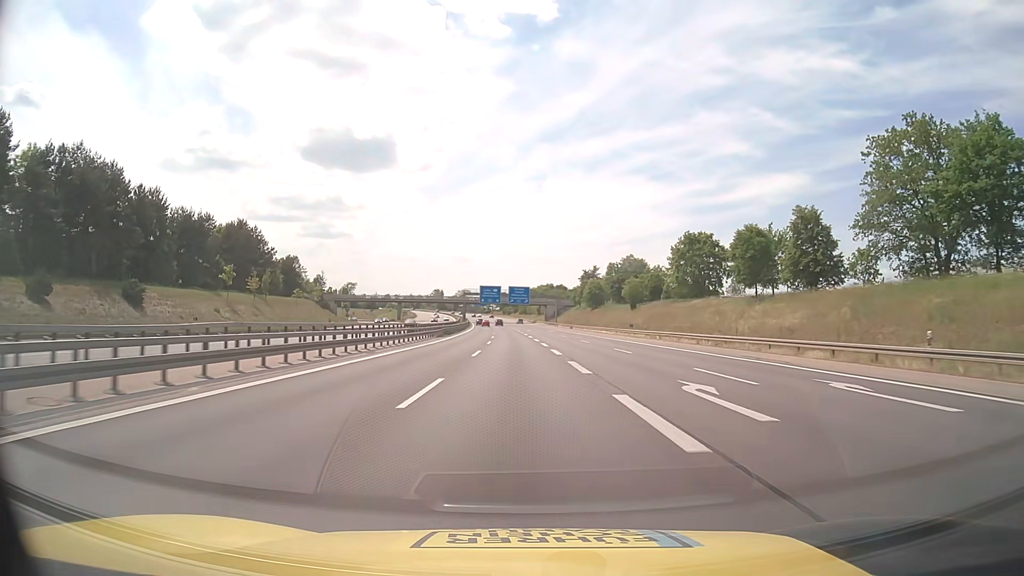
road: motorway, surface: asphalt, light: Day
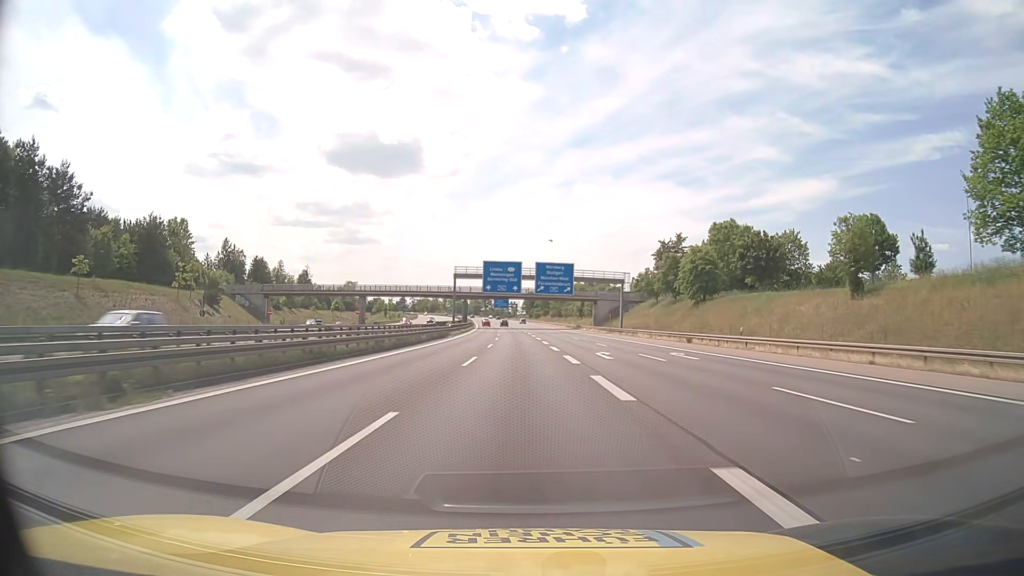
(-1.8, +78.9) m; -2°
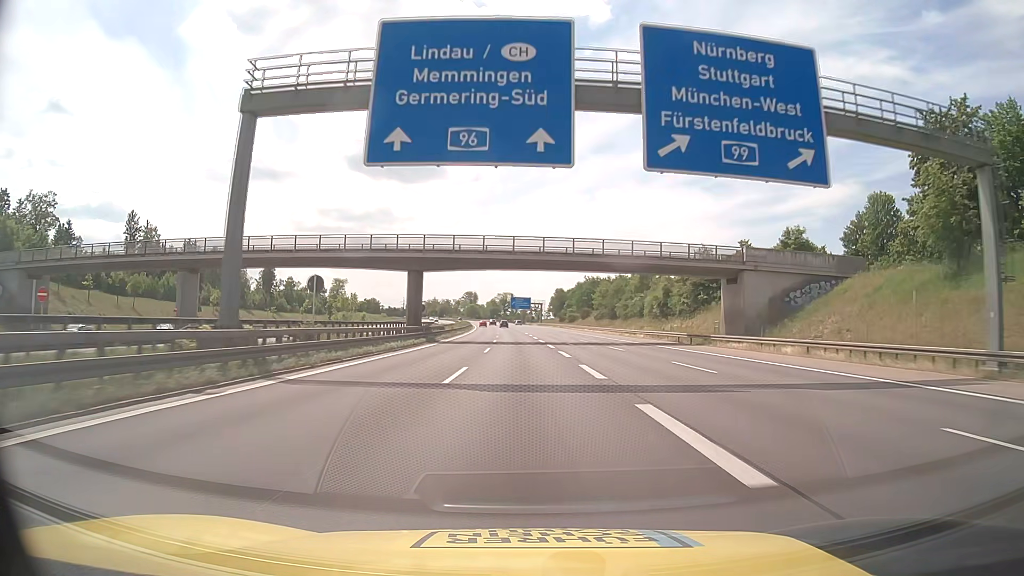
(-1.5, +78.8) m; -2°
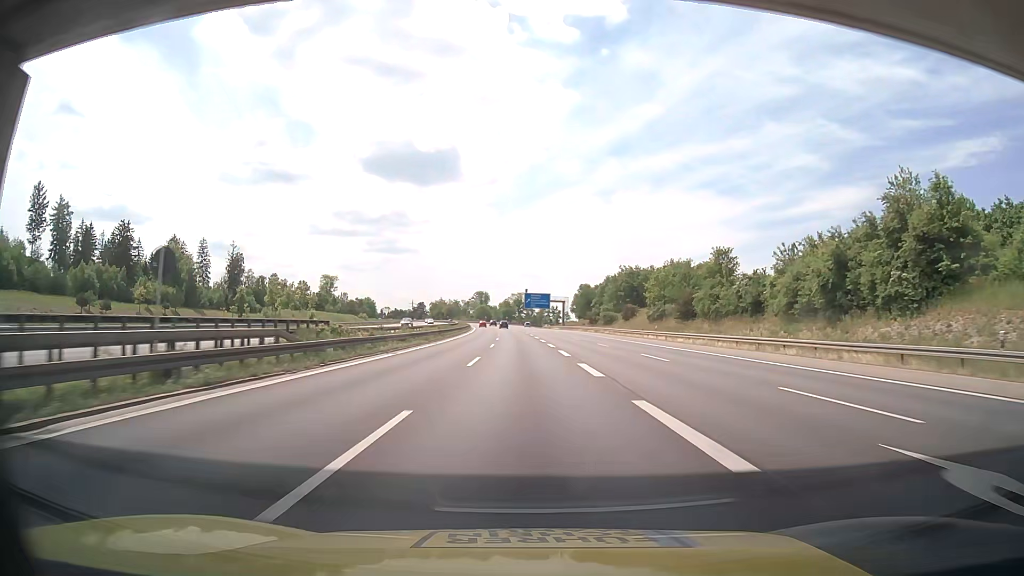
(-0.7, +47.3) m; -1°
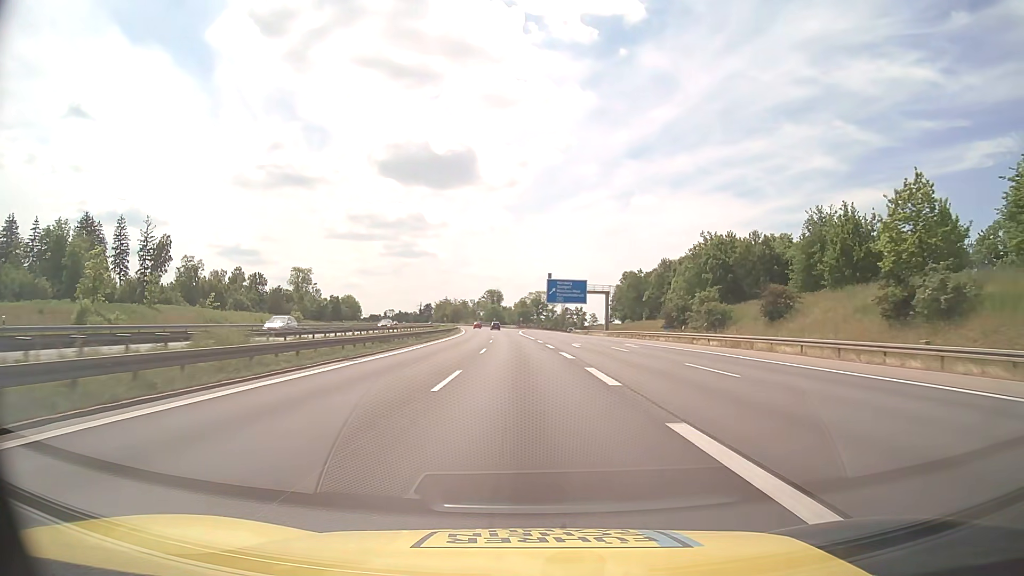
(-1.1, +63.1) m; -2°
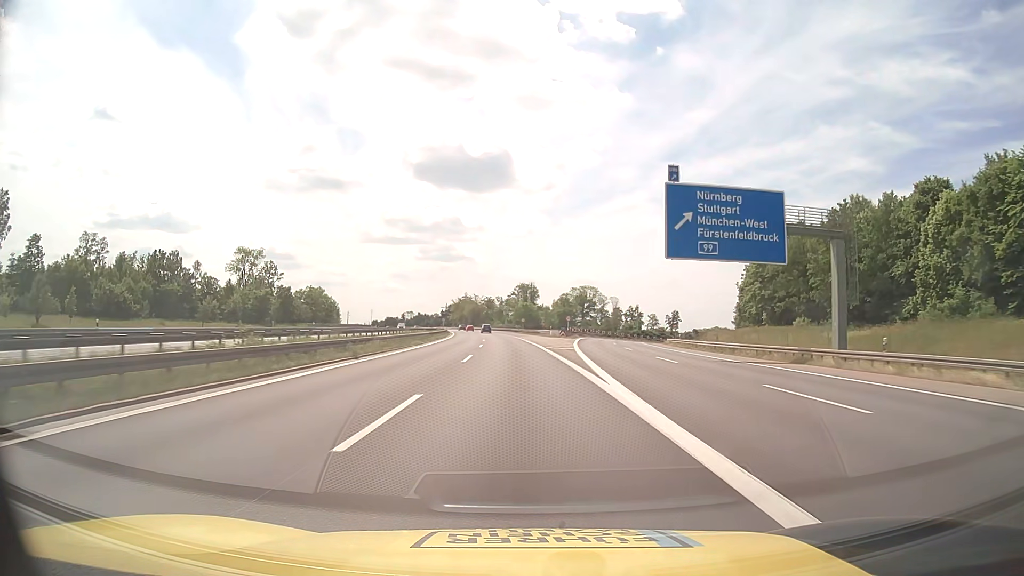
(-1.9, +78.9) m; -3°
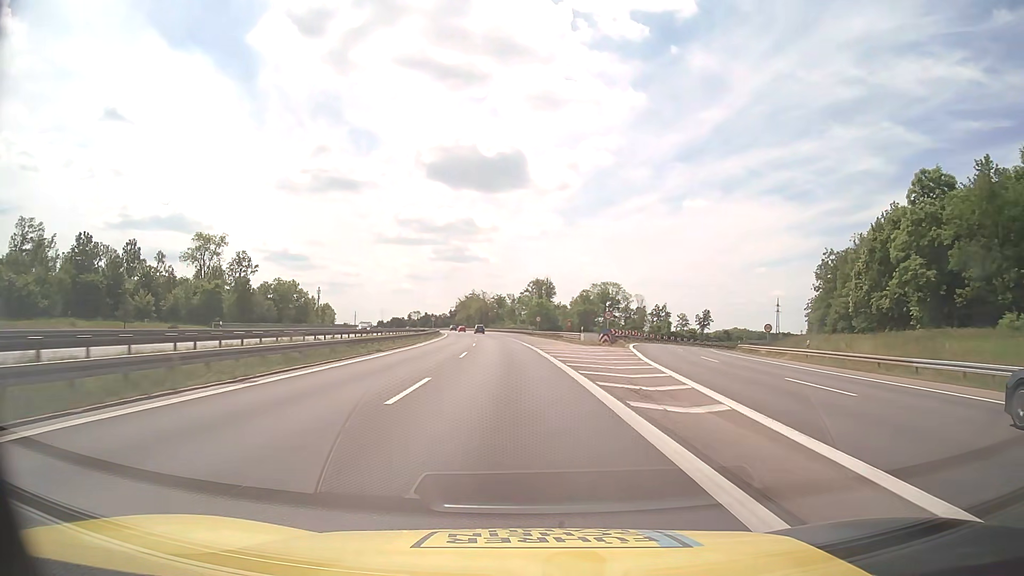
(-0.3, +31.6) m; -1°
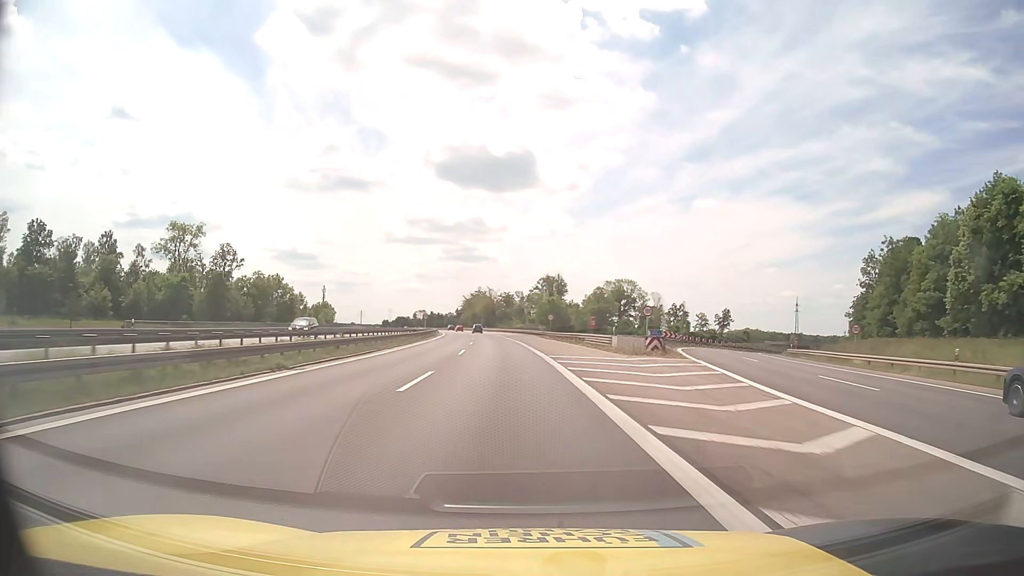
(-0.1, +15.8) m; -1°
(0, +10) (0, +20) (-1, +30) (-1, +40) (-2, +50) (-2, +60) (-3, +70) (-4, +80) (-5, +90) (-6, +100) m
